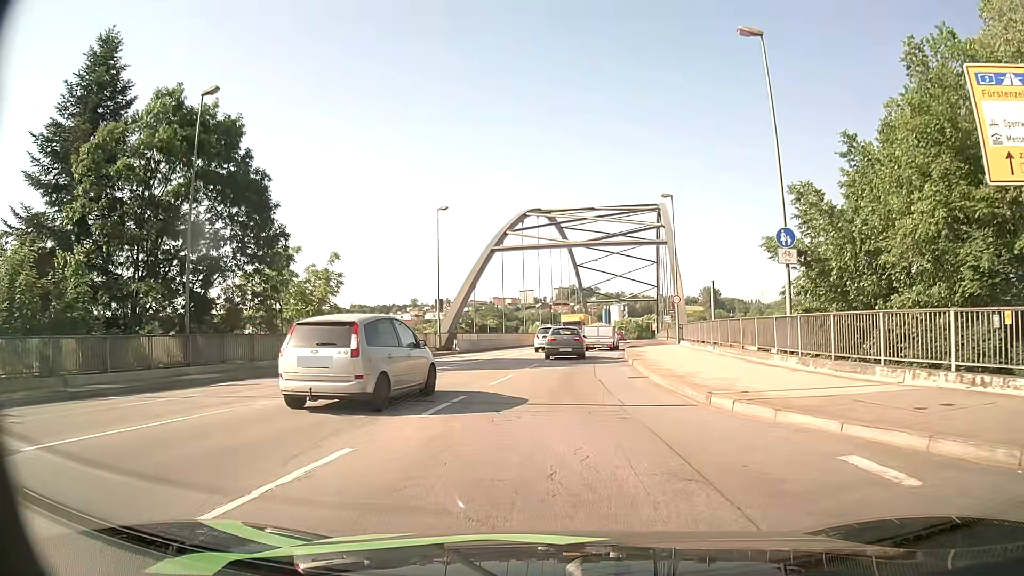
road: primary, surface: asphalt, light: Day
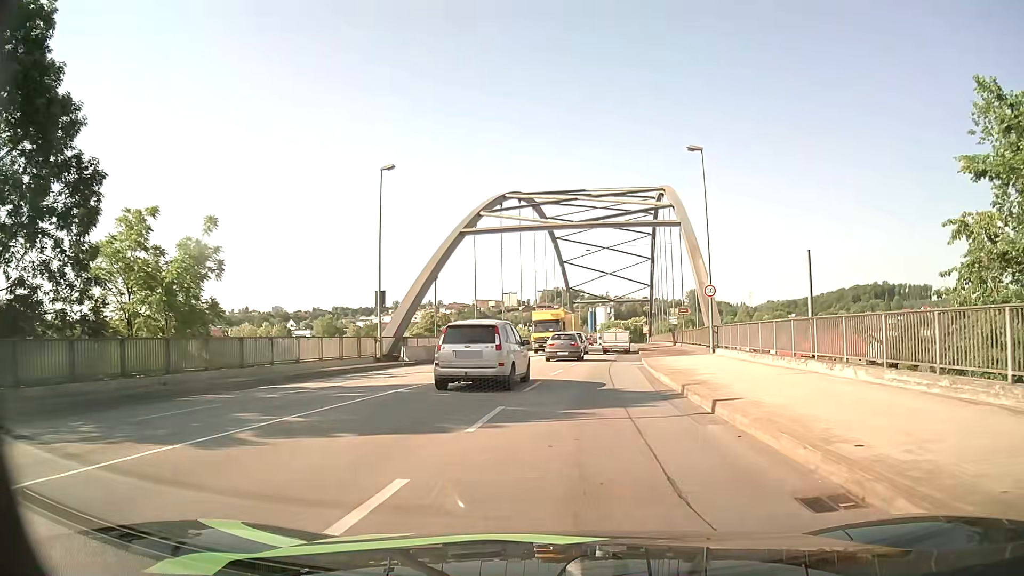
(0.0, +13.4) m; +2°
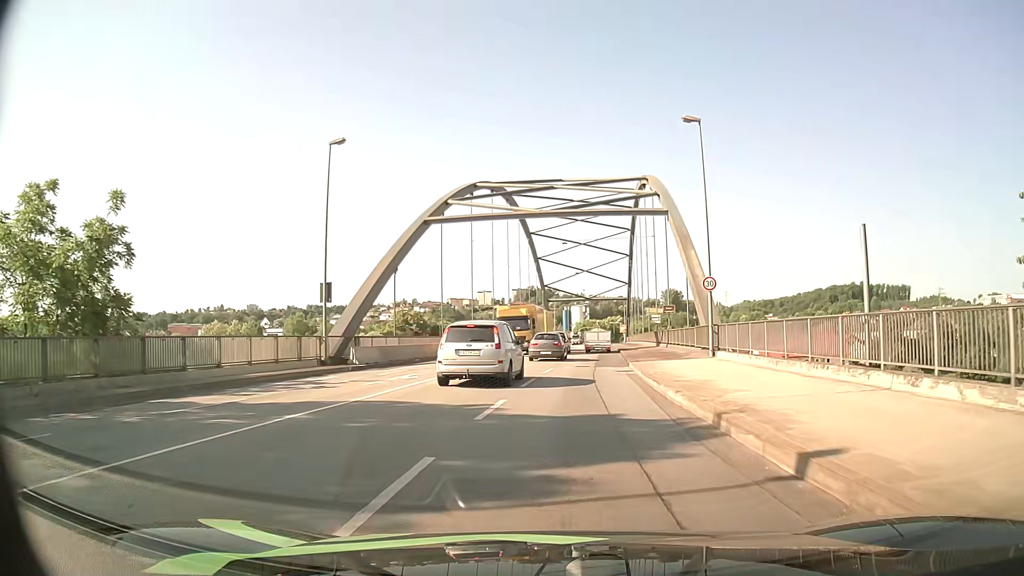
(0.0, +4.9) m; +1°
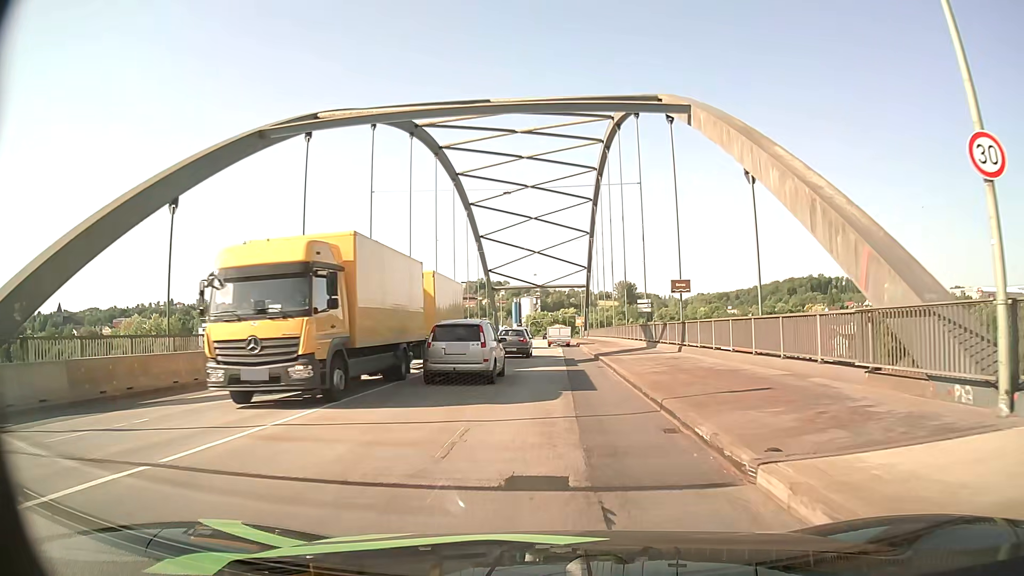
(+1.0, +21.4) m; +4°
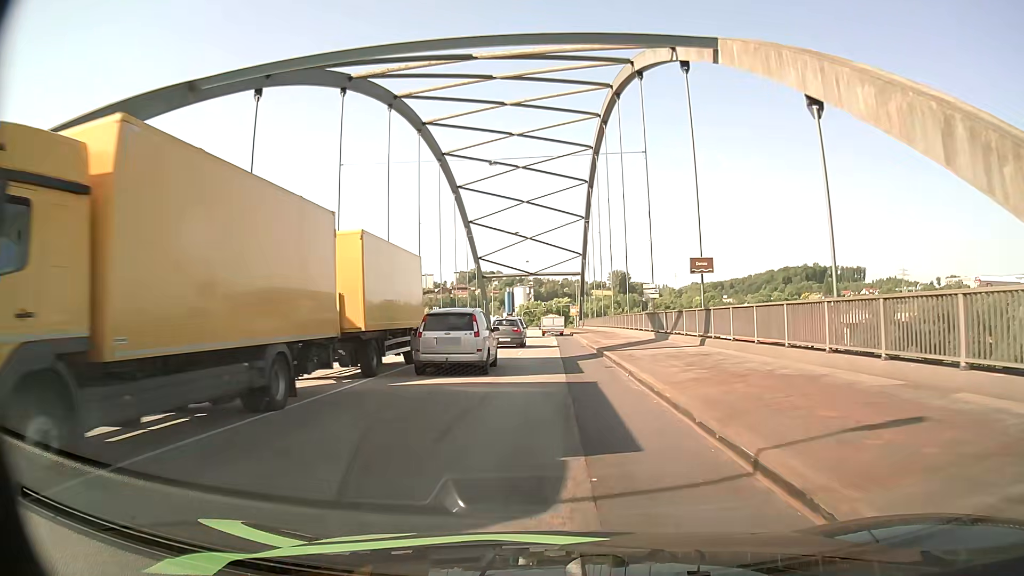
(0.0, +5.5) m; 0°
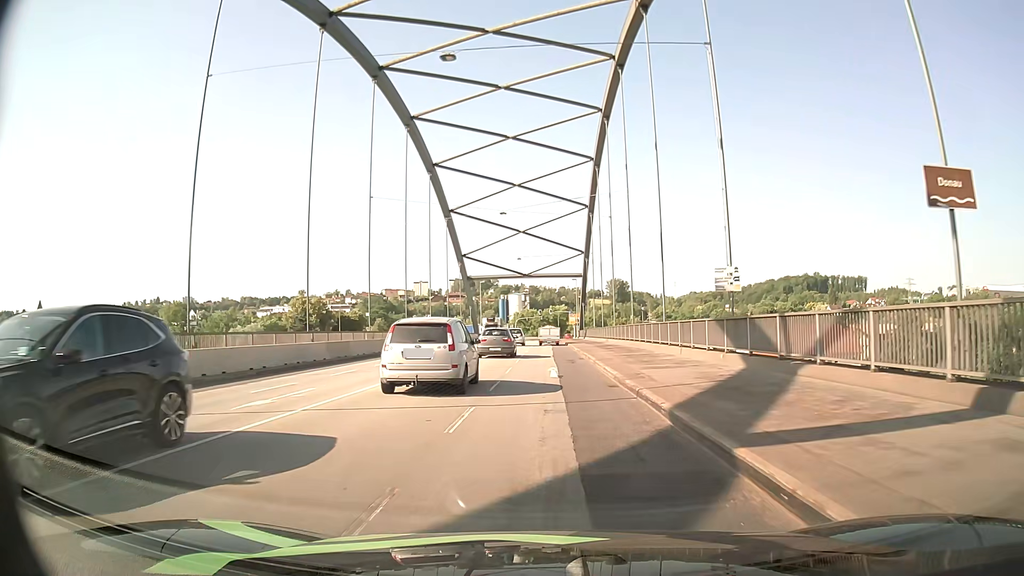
(+0.1, +16.6) m; 0°
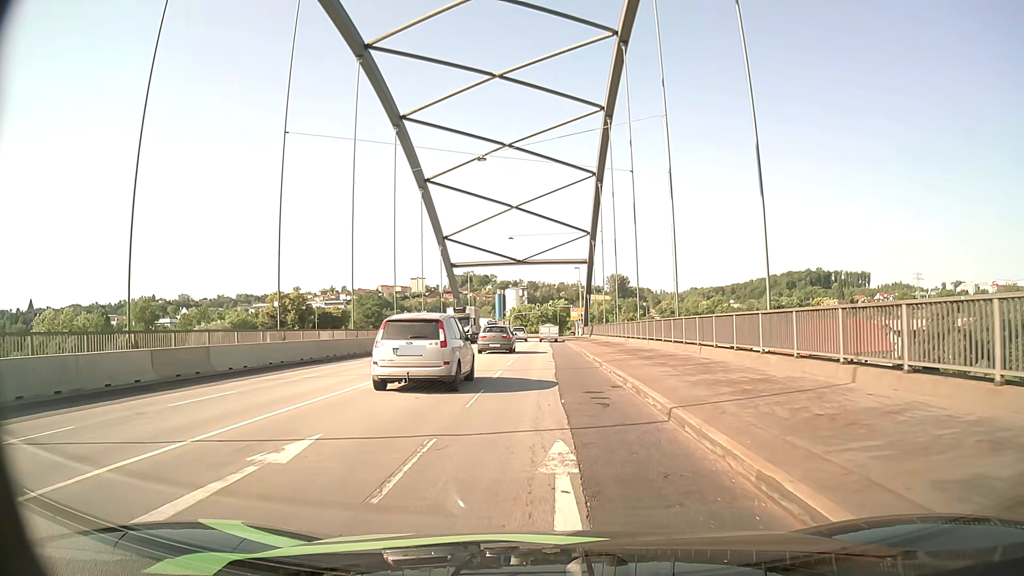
(+0.2, +15.6) m; +1°
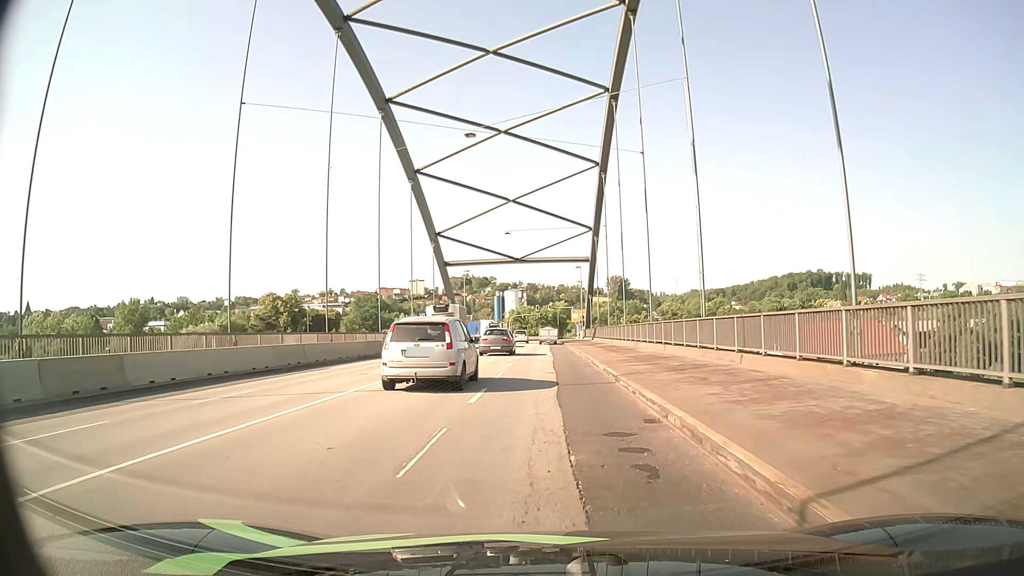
(0.0, +5.0) m; 0°
(0, +10) (0, +20) (0, +30) (0, +40) (0, +50) (0, +60) (0, +70) (0, +80) (0, +90) (0, +100) m
